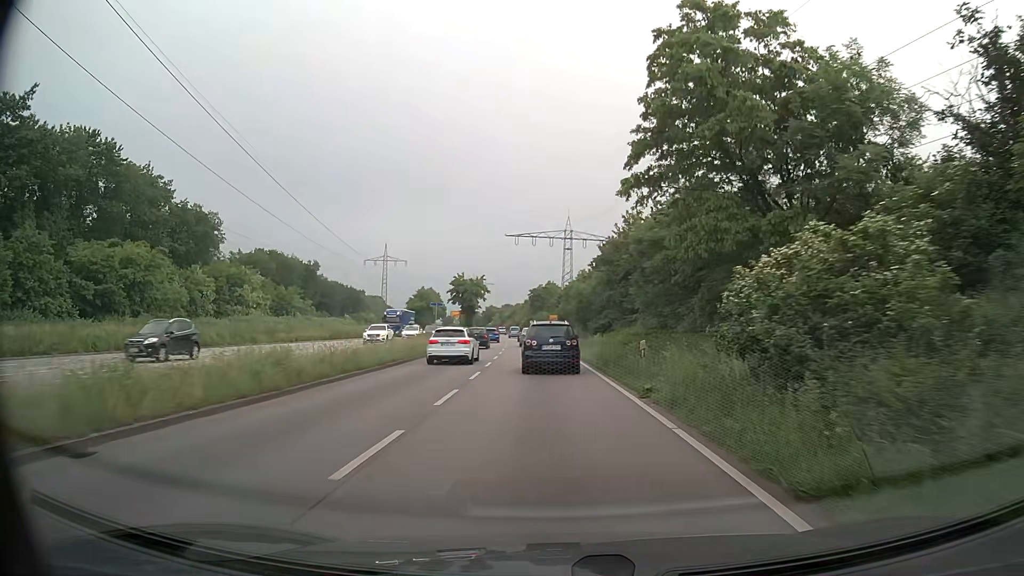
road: primary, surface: asphalt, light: Day
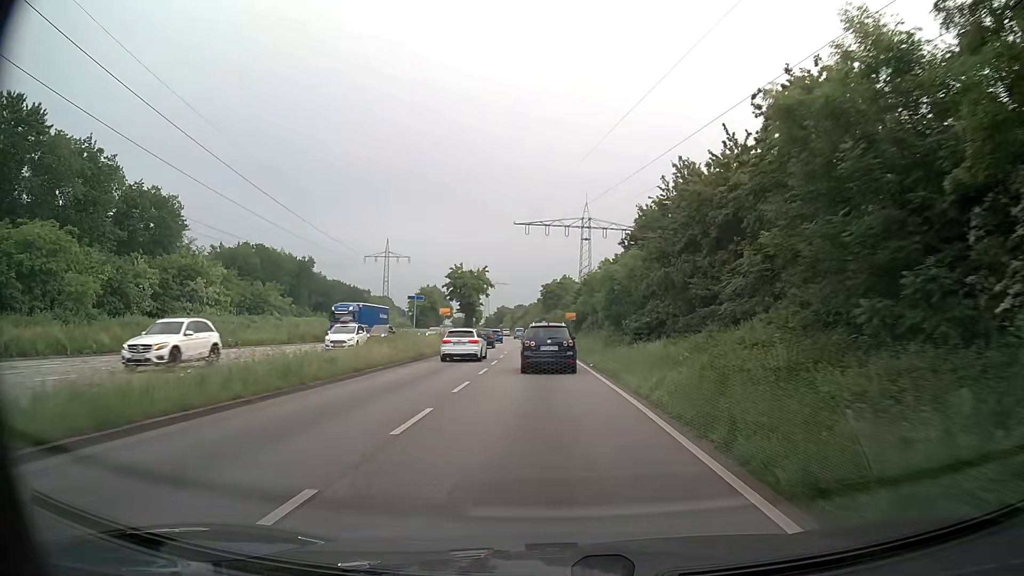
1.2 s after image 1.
(-0.2, +15.7) m; -2°
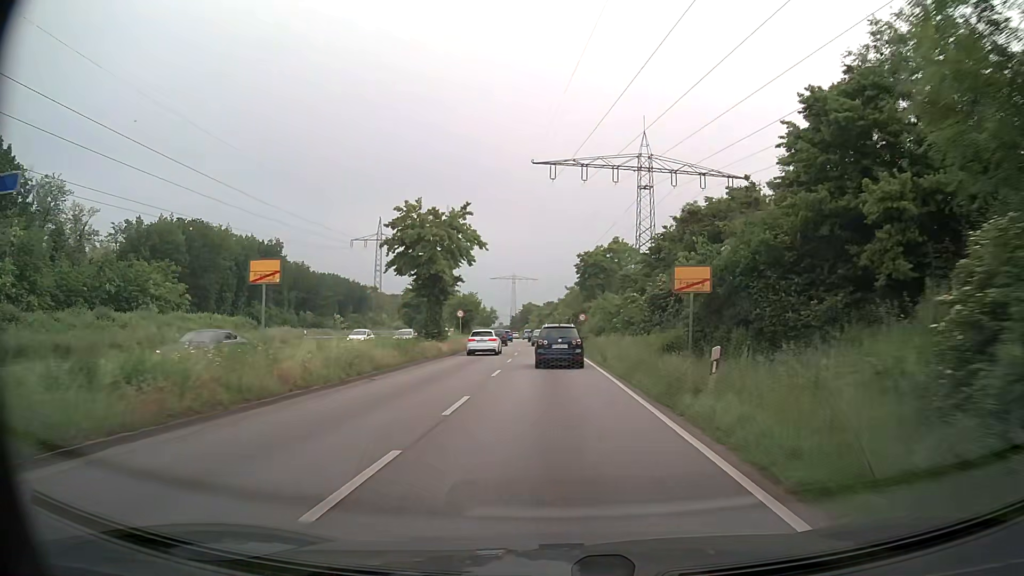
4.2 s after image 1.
(-0.9, +40.5) m; -3°
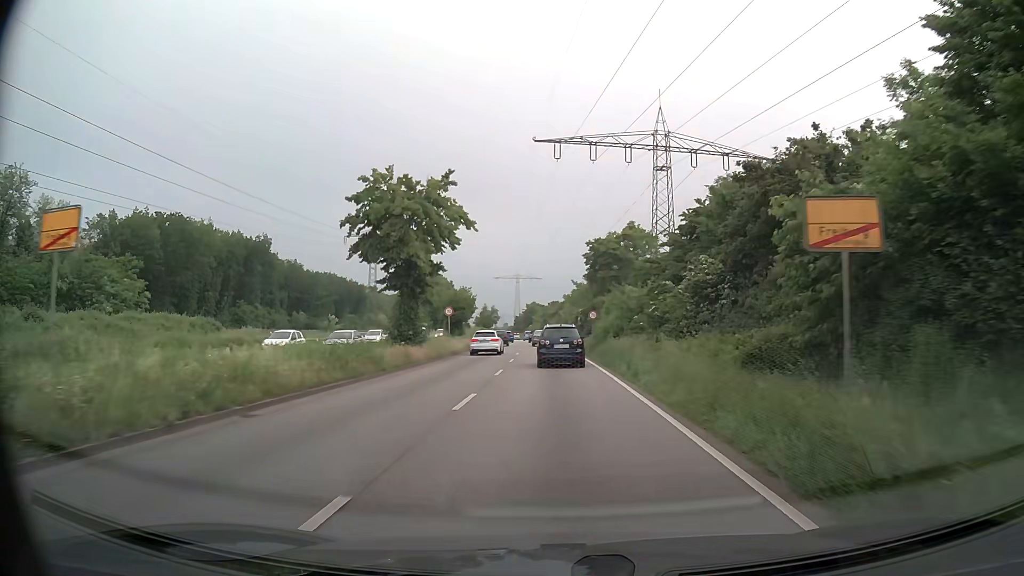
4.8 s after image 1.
(0.0, +8.4) m; 0°
(0, +10) (0, +20) (0, +30) (-1, +40) (-1, +50) (-2, +60) (-2, +70) (-3, +80) (-3, +90) (-4, +100) m
